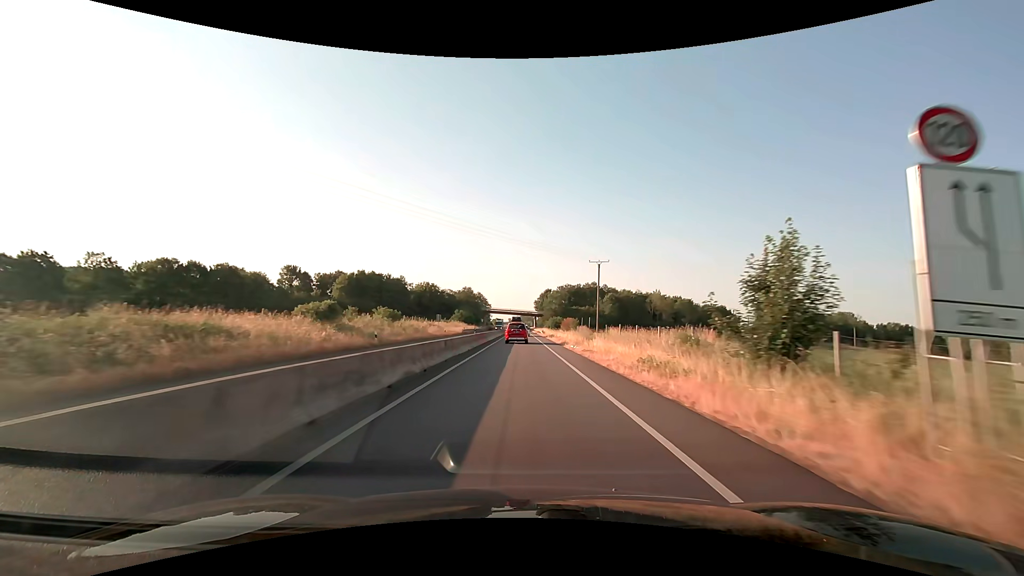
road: trunk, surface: asphalt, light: Day
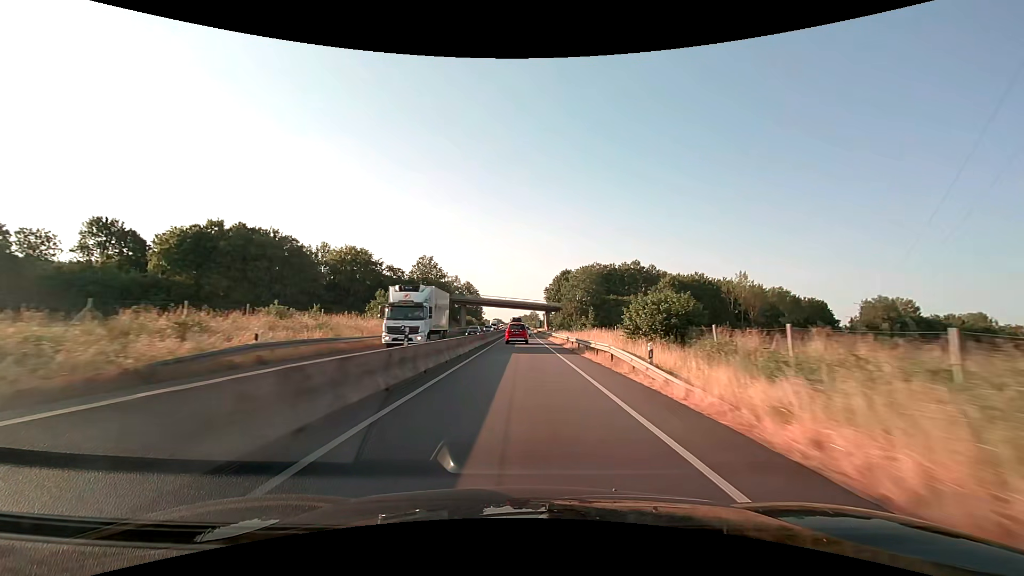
(-0.2, +69.1) m; 0°
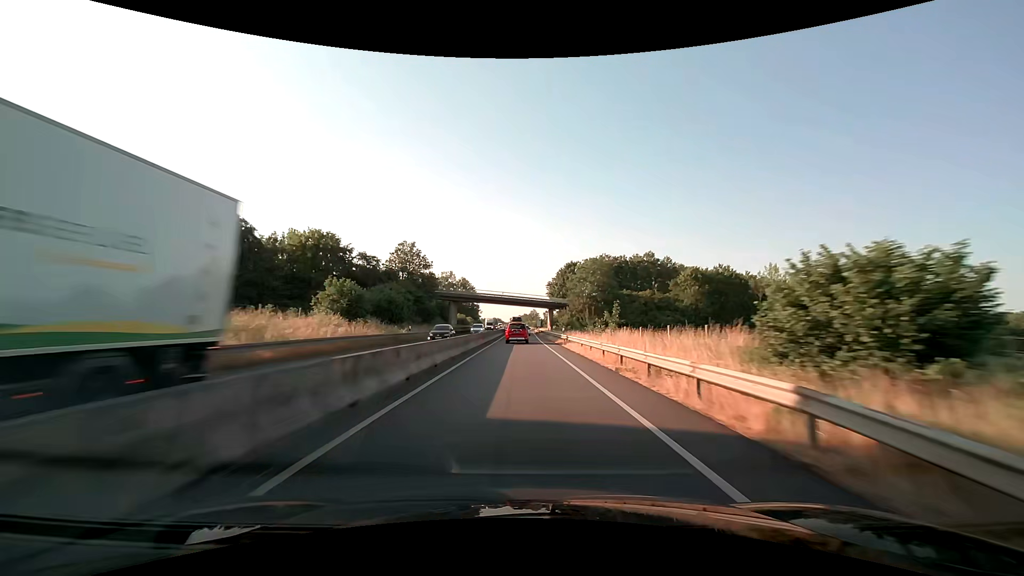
(0.0, +14.2) m; 0°
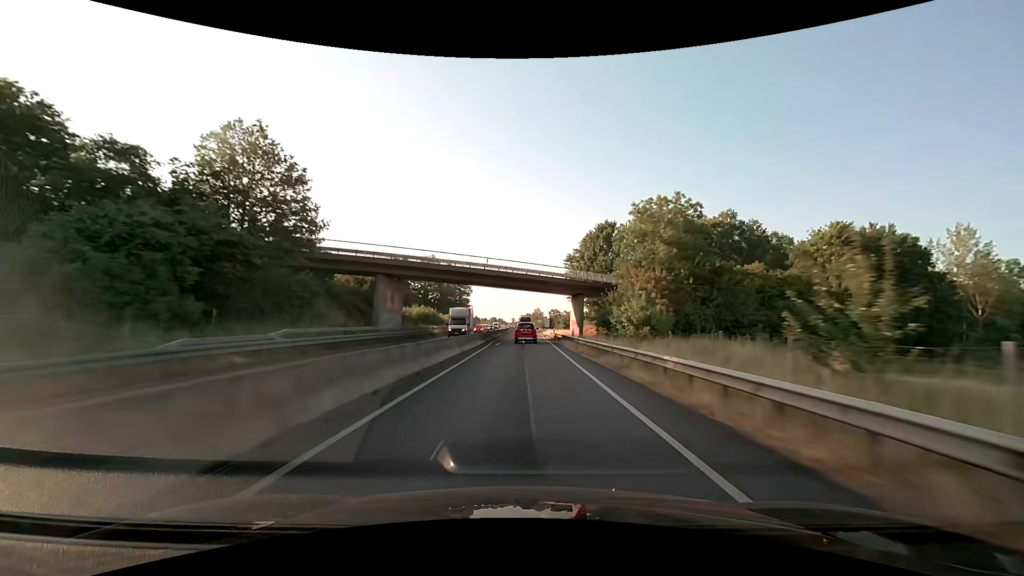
(-0.1, +43.1) m; 0°
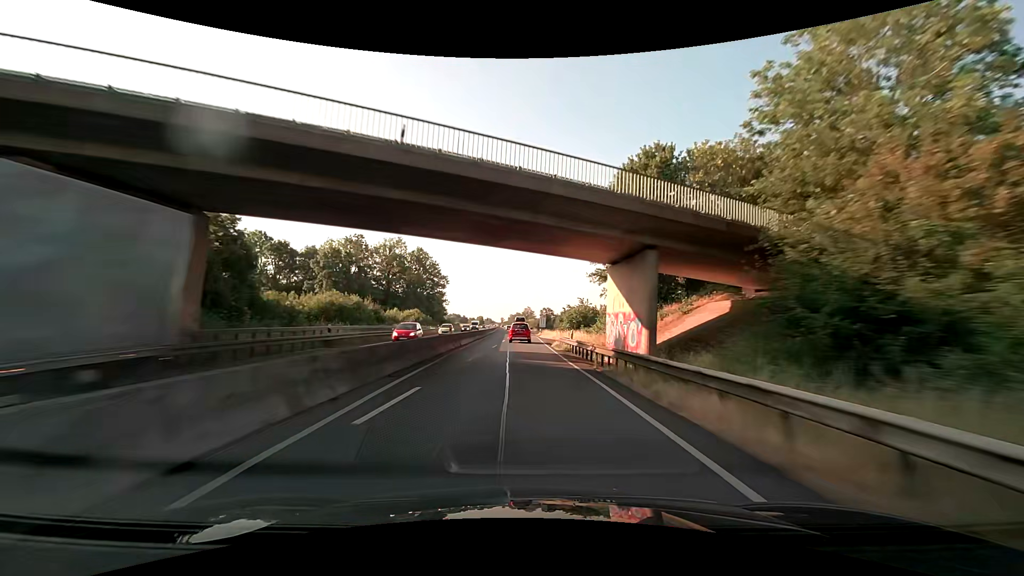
(+0.2, +29.1) m; +1°
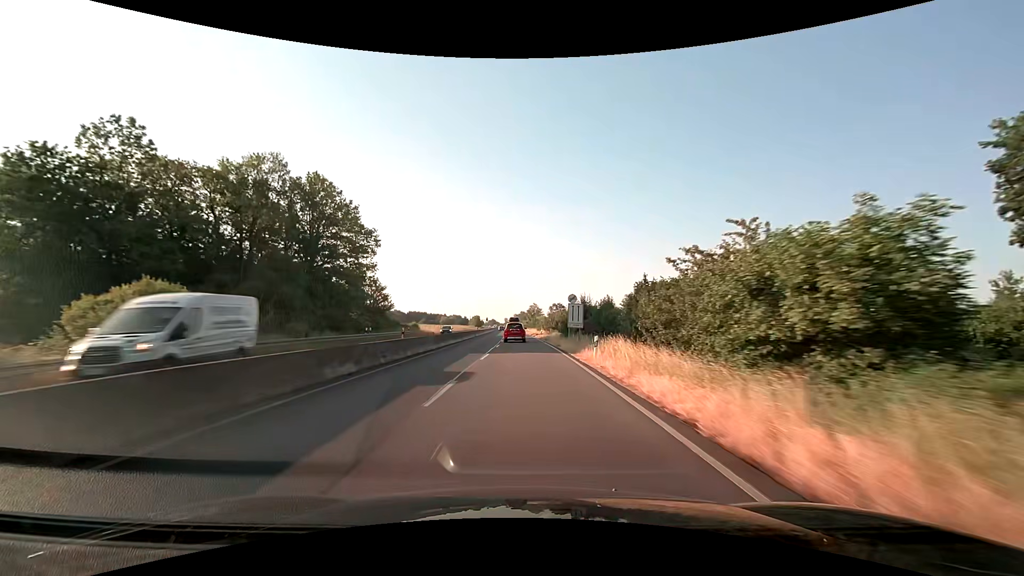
(+0.2, +59.4) m; 0°
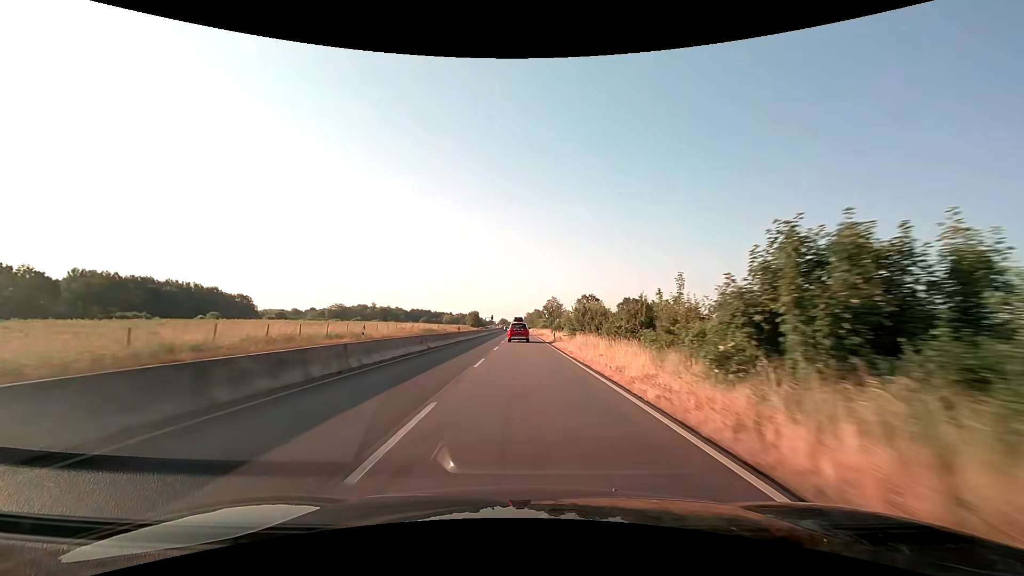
(-1.3, +76.5) m; -1°
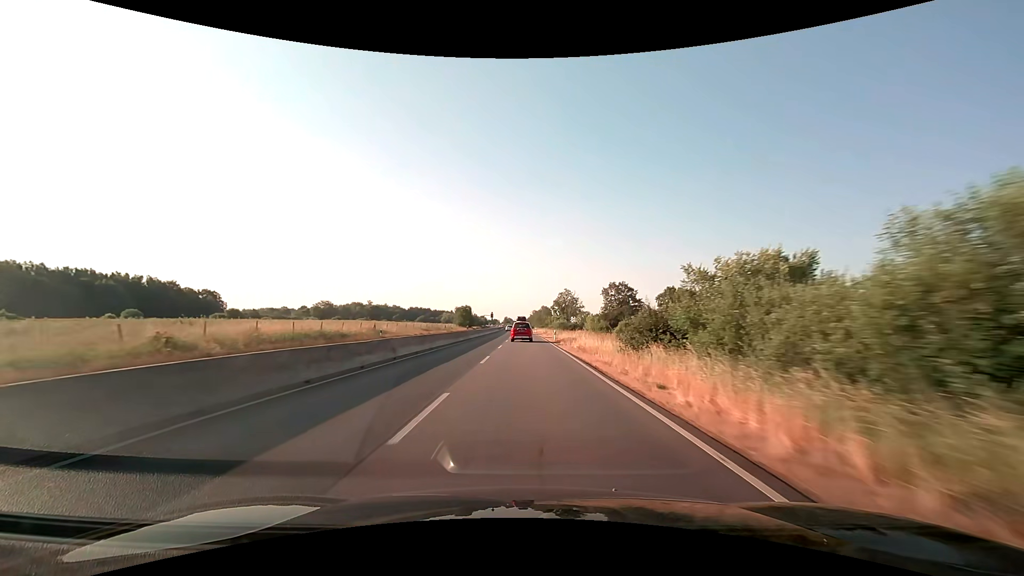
(-0.3, +46.8) m; -1°
(0, +10) (0, +20) (0, +30) (0, +40) (0, +50) (0, +60) (0, +70) (0, +80) (0, +90) (0, +100) m
